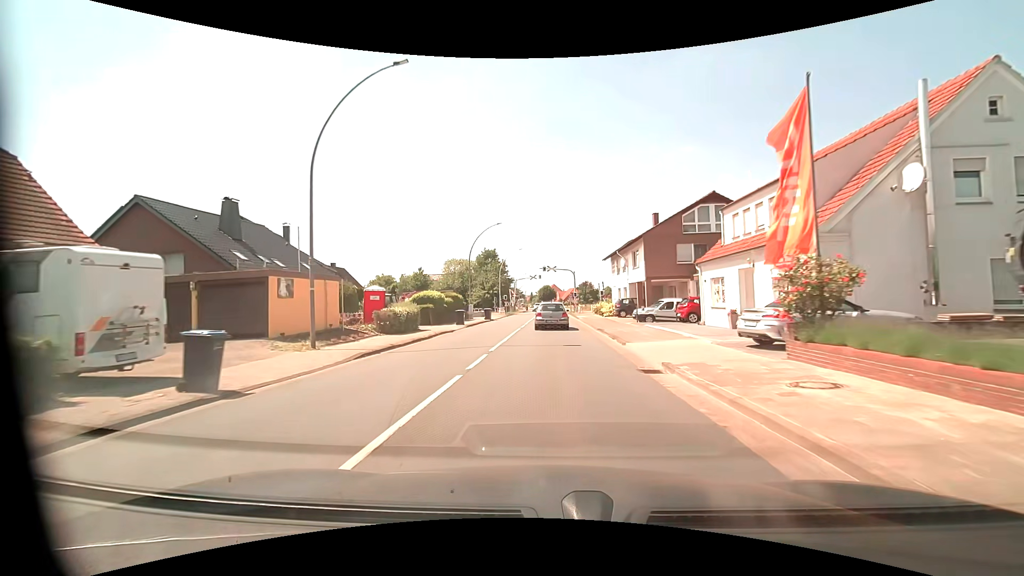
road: primary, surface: asphalt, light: Day
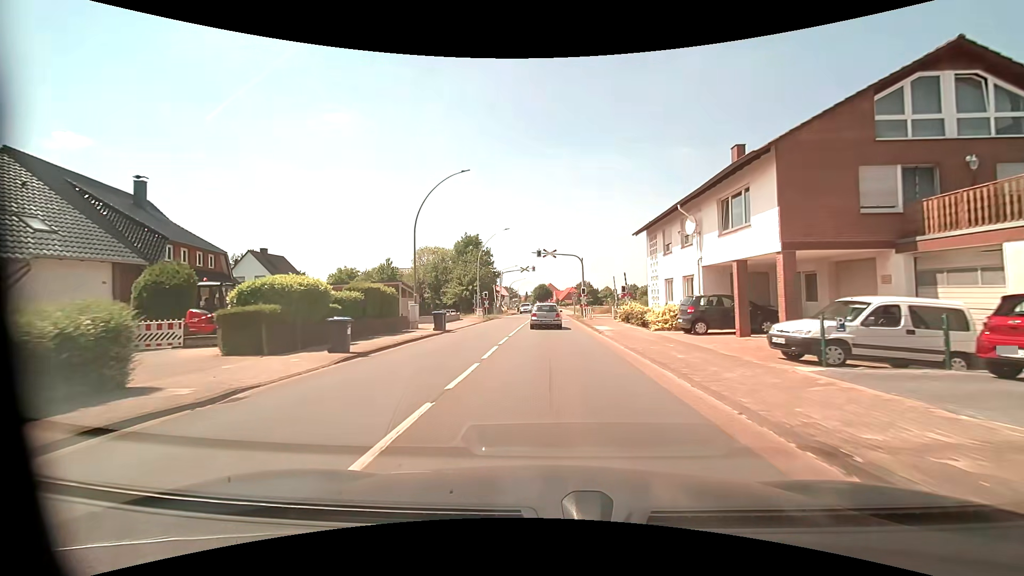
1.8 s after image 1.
(+0.1, +20.3) m; +1°
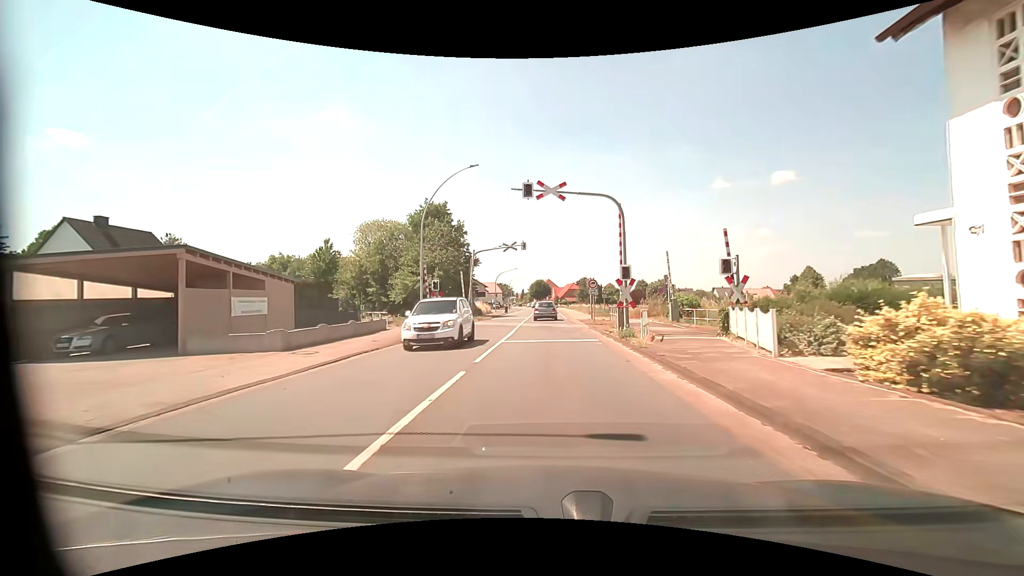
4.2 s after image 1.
(0.0, +24.4) m; 0°
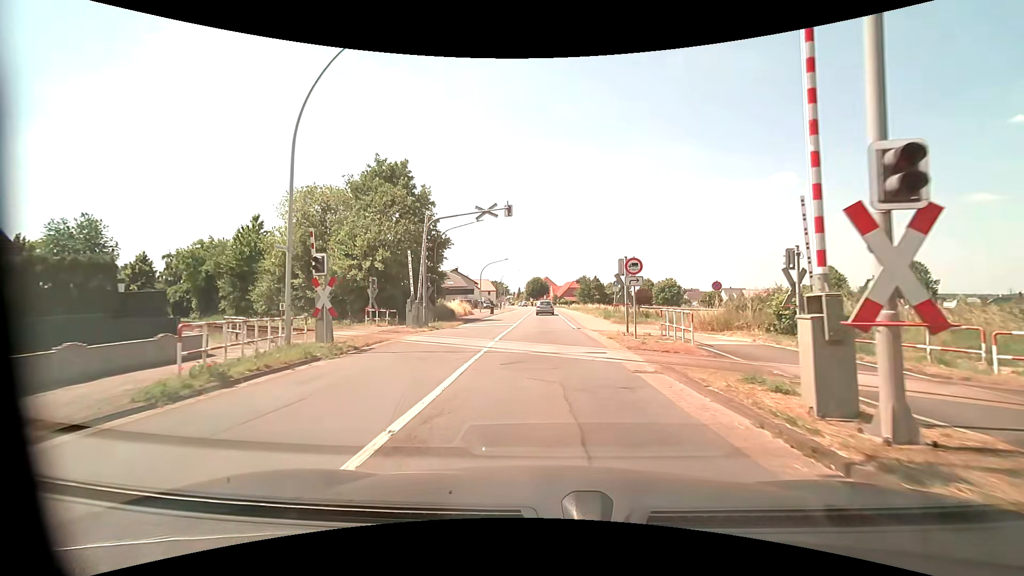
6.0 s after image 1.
(0.0, +15.6) m; 0°
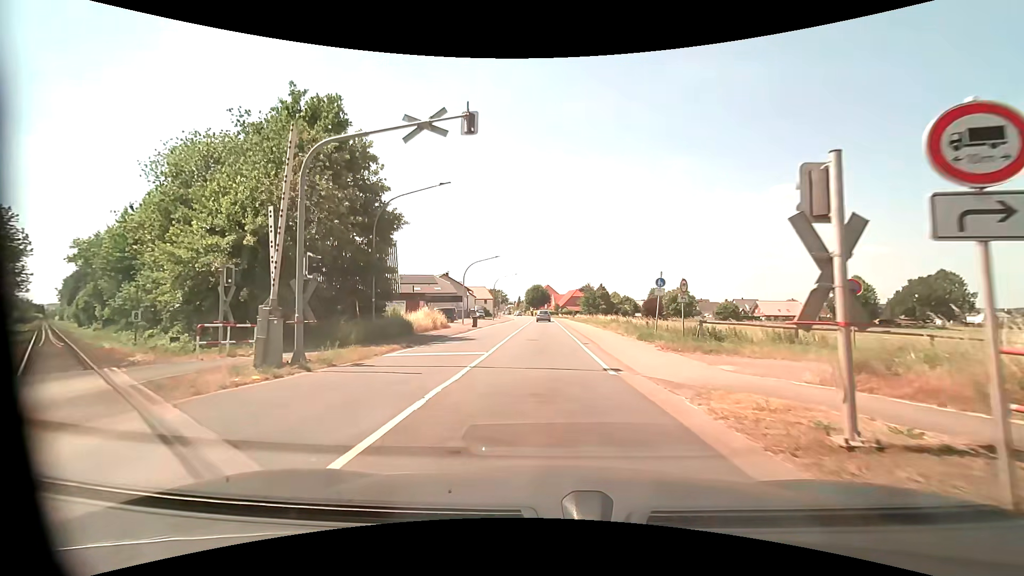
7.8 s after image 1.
(+0.2, +13.6) m; 0°
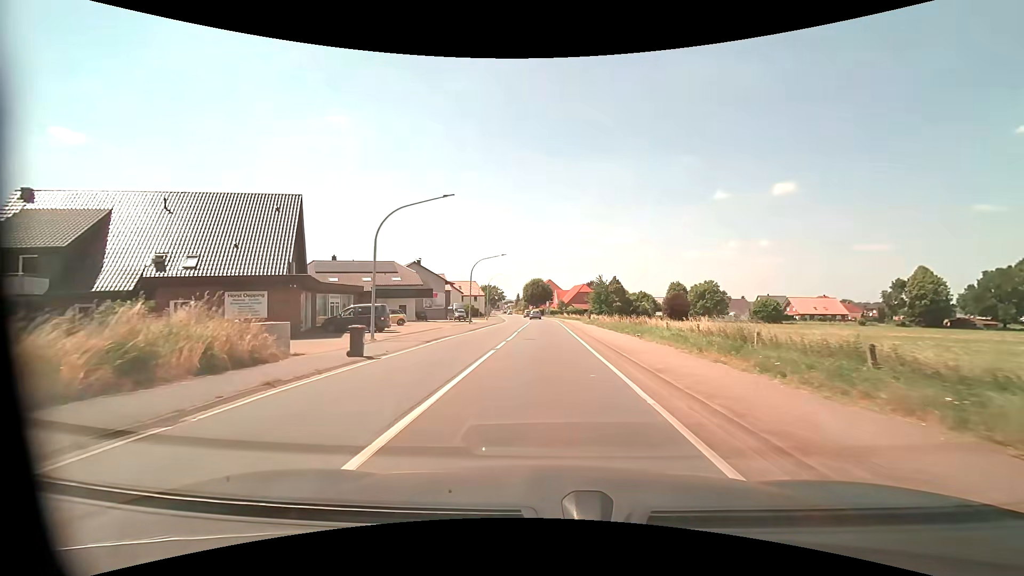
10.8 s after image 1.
(0.0, +27.0) m; 0°
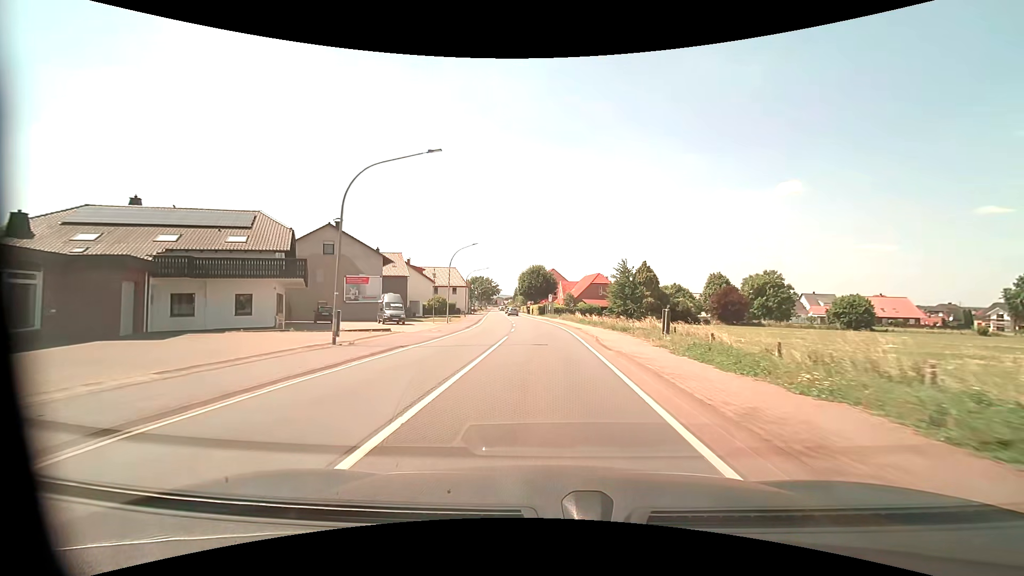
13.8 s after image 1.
(-0.1, +35.2) m; 0°
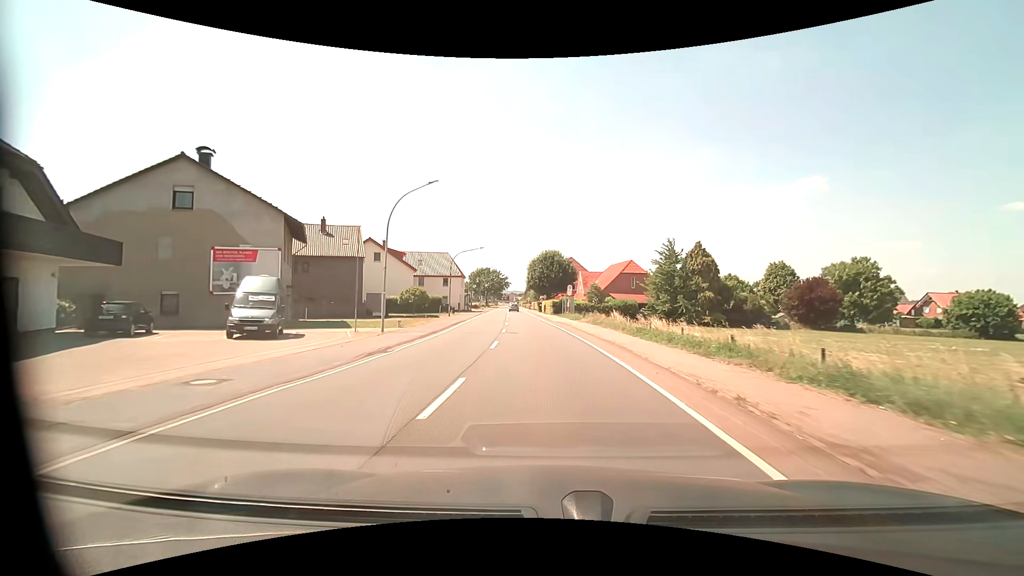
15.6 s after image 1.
(-0.3, +23.1) m; -2°
(0, +10) (0, +20) (-1, +30) (-2, +40) (-2, +50) (-3, +60) (-4, +70) (-4, +80) (-5, +90) (-6, +100) m
